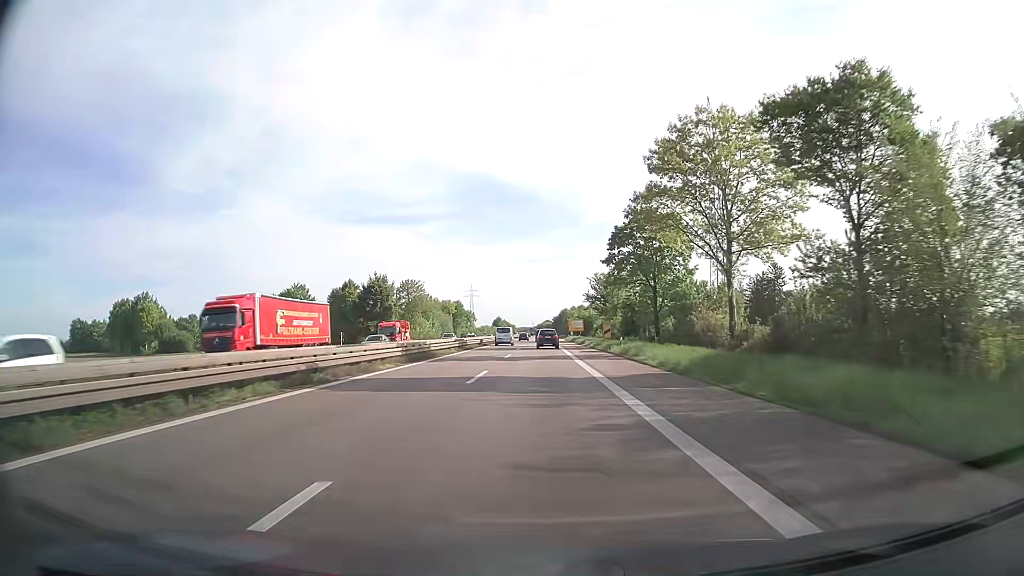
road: trunk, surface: asphalt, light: Day
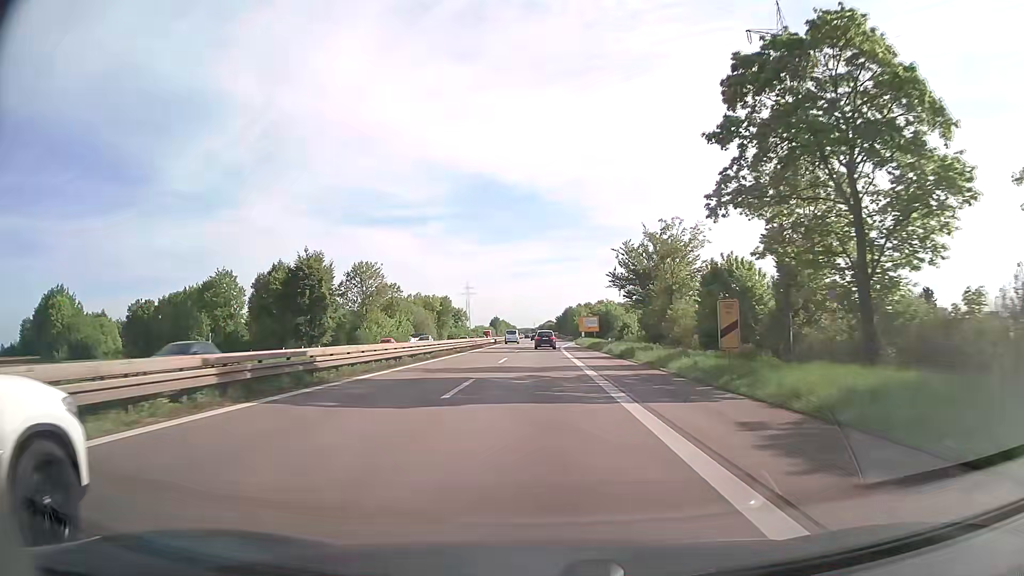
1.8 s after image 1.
(+0.1, +40.2) m; 0°
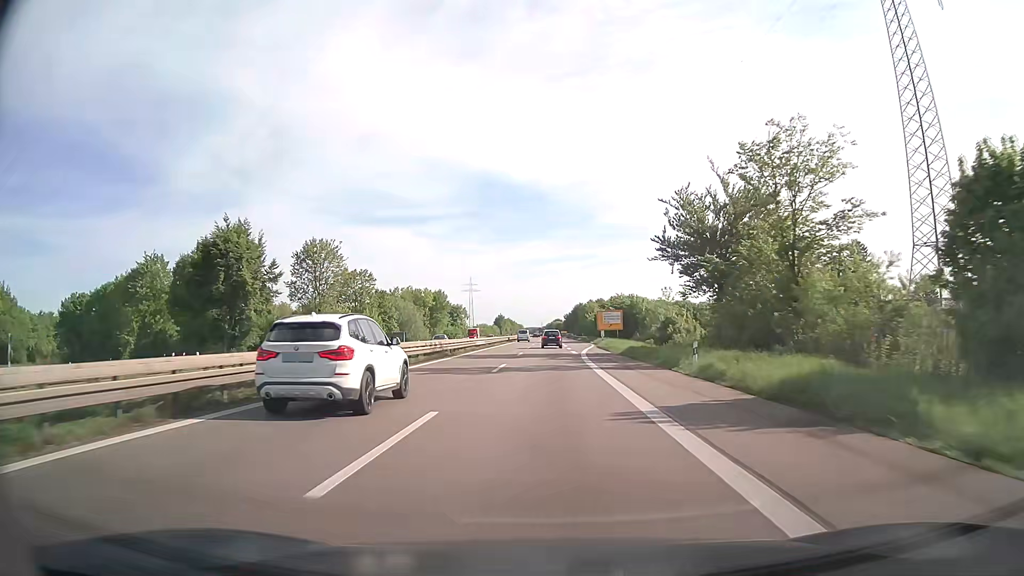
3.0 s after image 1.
(-0.2, +26.7) m; -1°
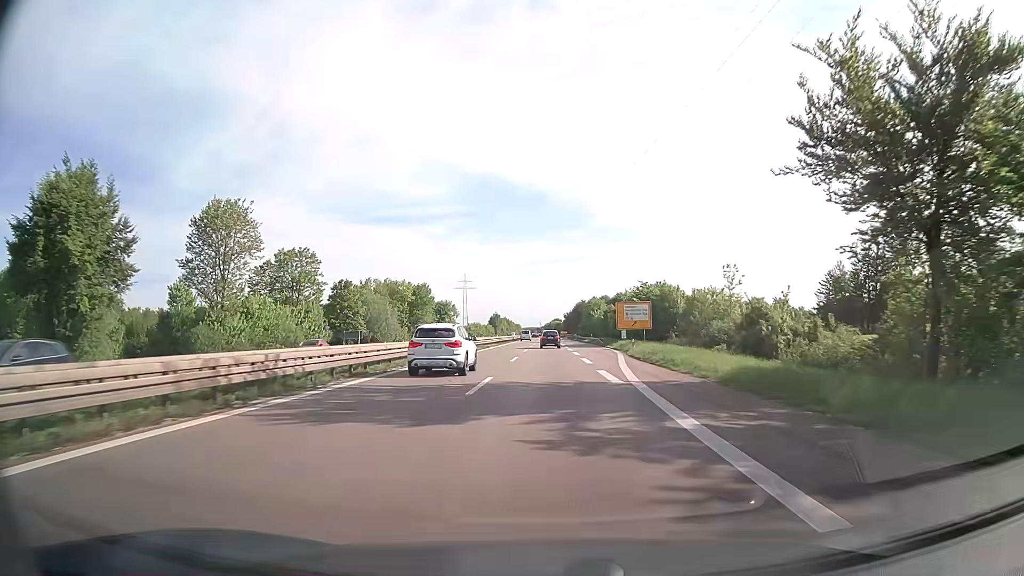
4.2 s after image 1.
(+0.1, +26.7) m; 0°
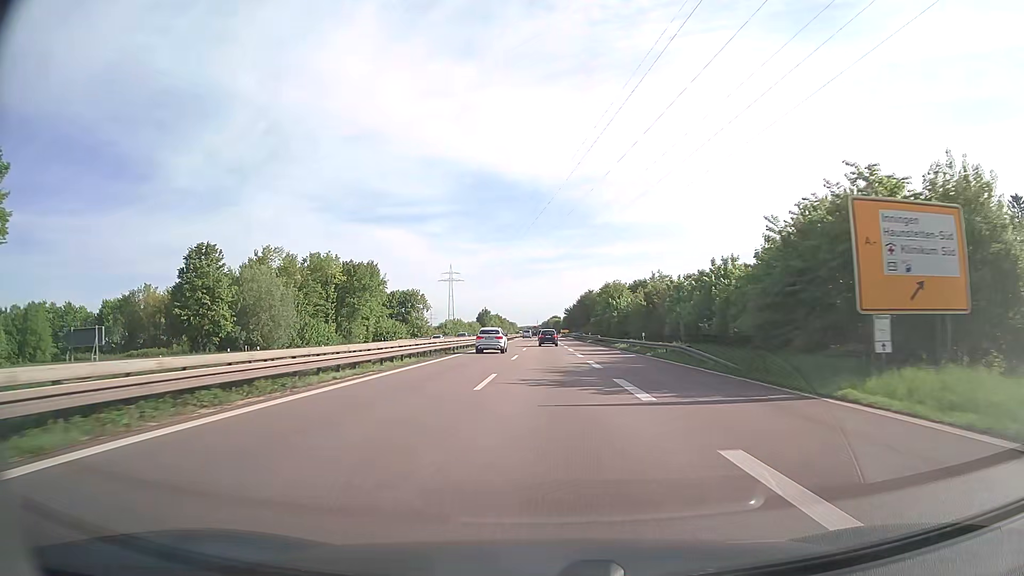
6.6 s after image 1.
(+0.2, +53.4) m; 0°
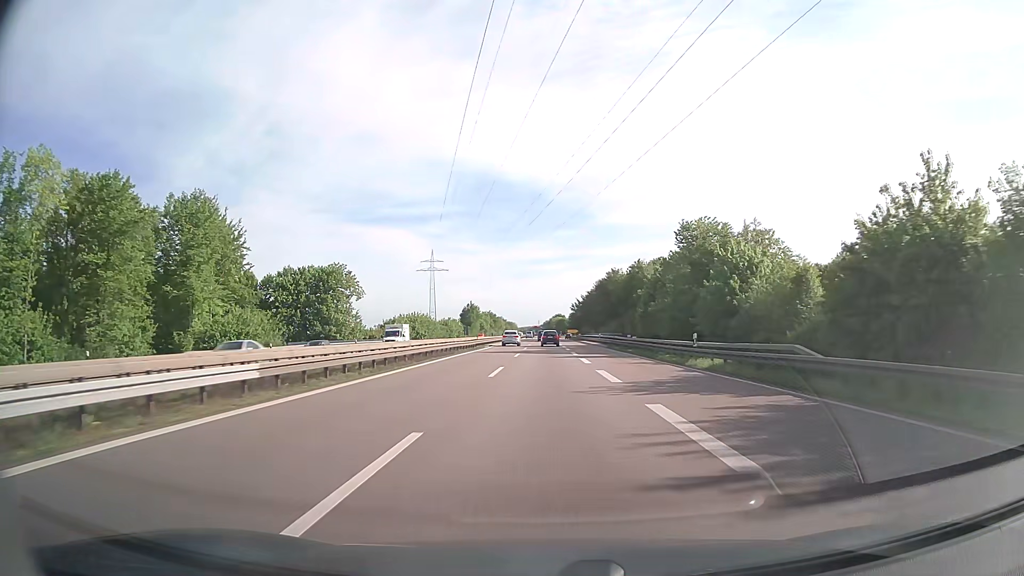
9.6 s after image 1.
(0.0, +67.3) m; 0°
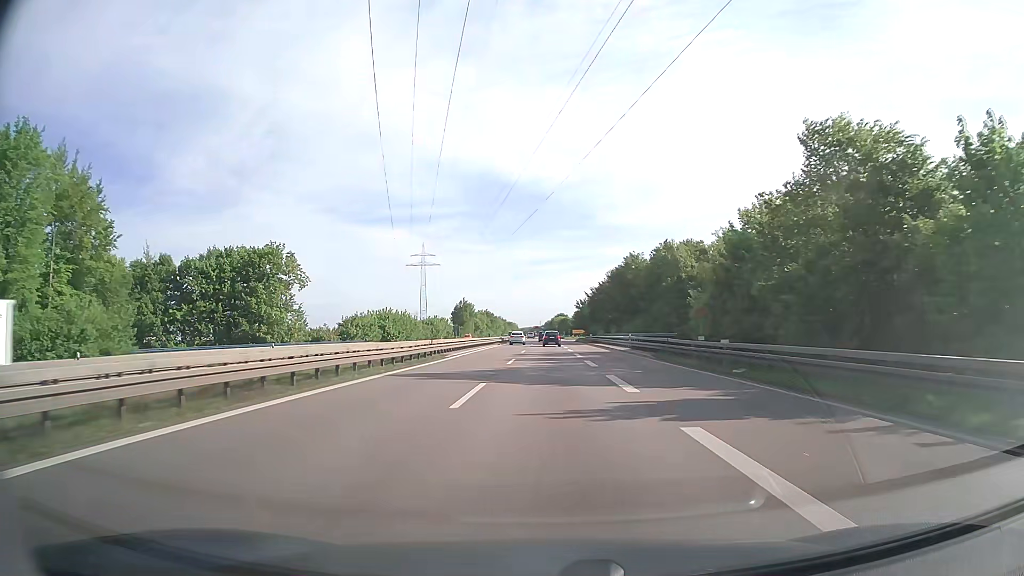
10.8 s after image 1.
(0.0, +27.1) m; 0°
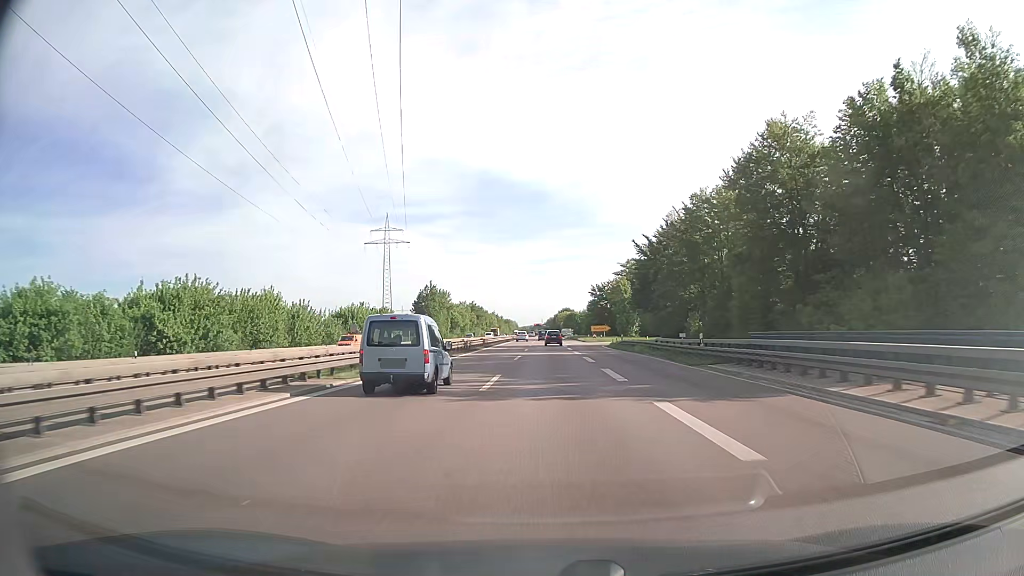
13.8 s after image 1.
(-0.1, +68.7) m; 0°
(0, +10) (0, +20) (0, +30) (0, +40) (0, +50) (0, +60) (0, +70) (0, +80) (0, +90) (0, +100) m
